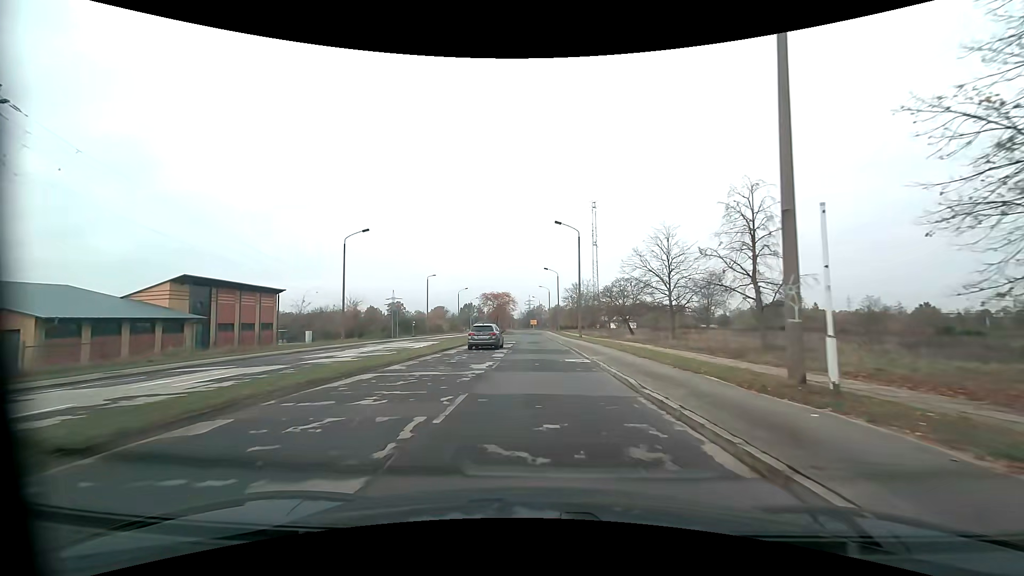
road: tertiary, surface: asphalt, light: Day
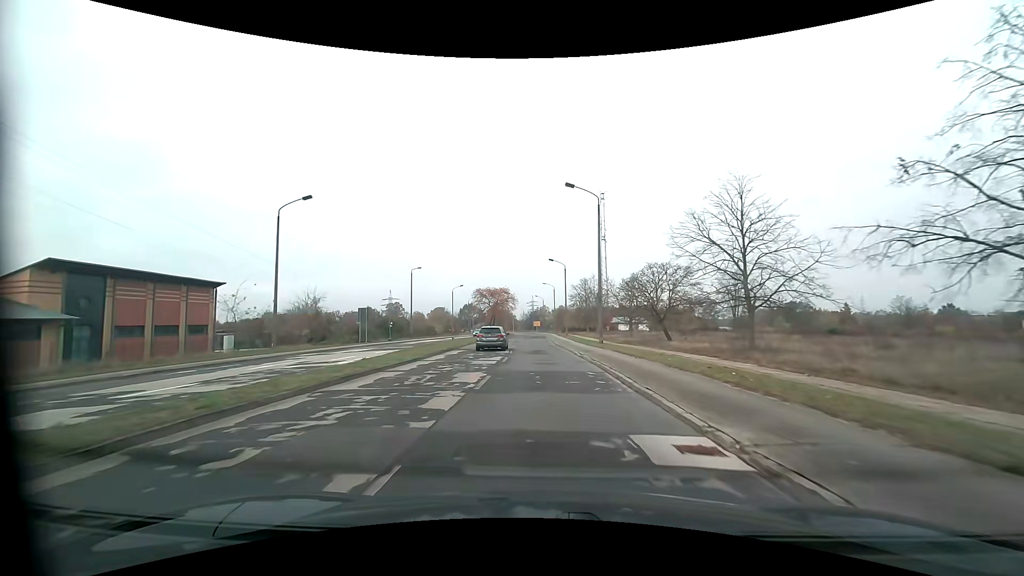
(0.0, +14.2) m; 0°
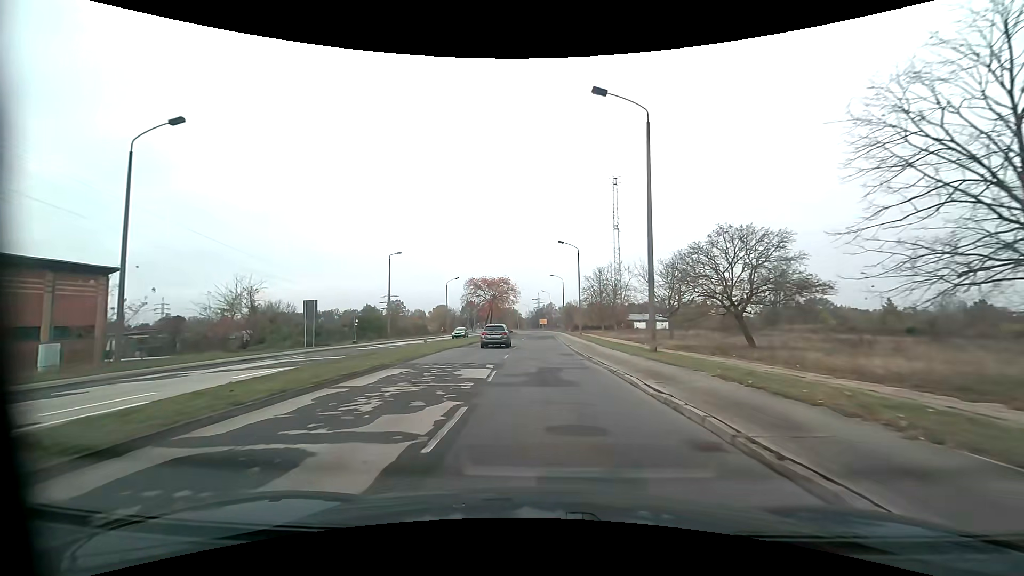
(-0.1, +14.8) m; -1°
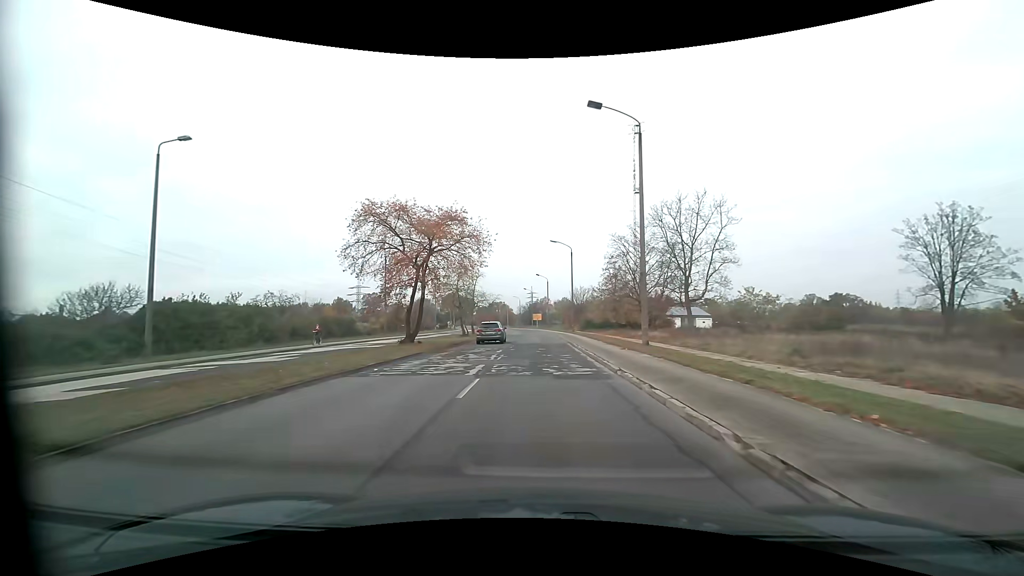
(-0.1, +38.7) m; +1°
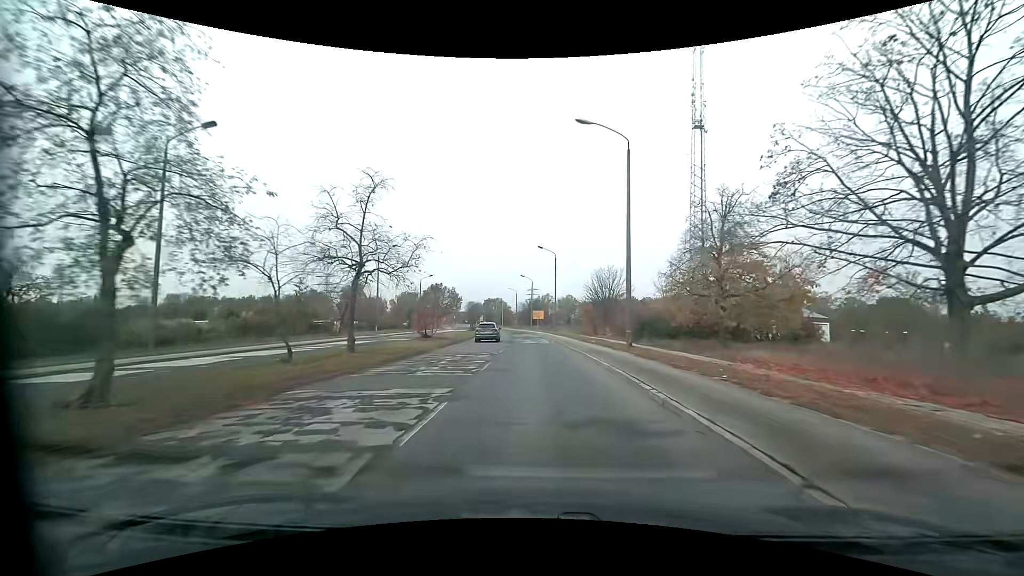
(-0.1, +38.8) m; 0°
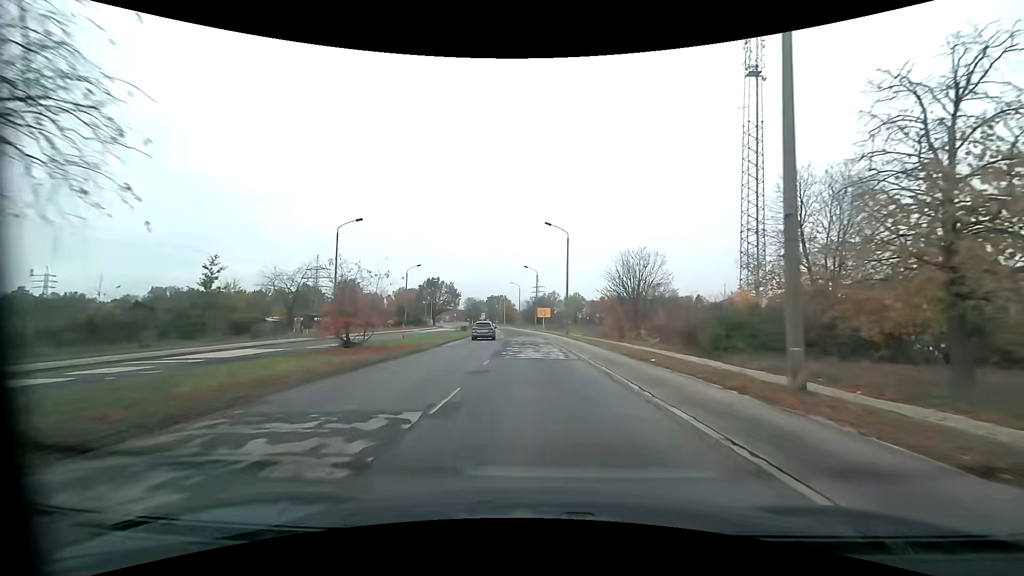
(-0.1, +15.7) m; -1°
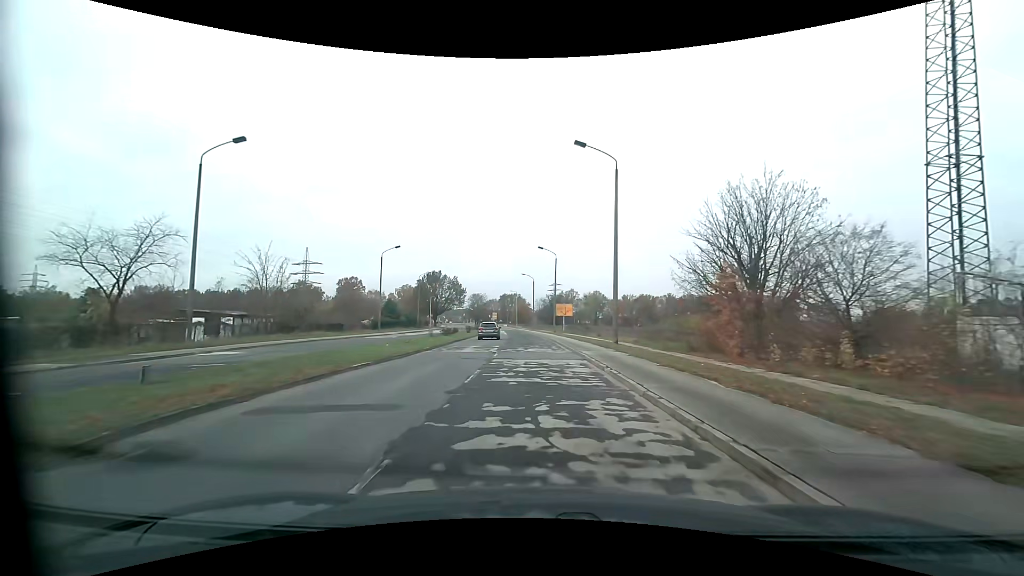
(-0.4, +23.6) m; -2°
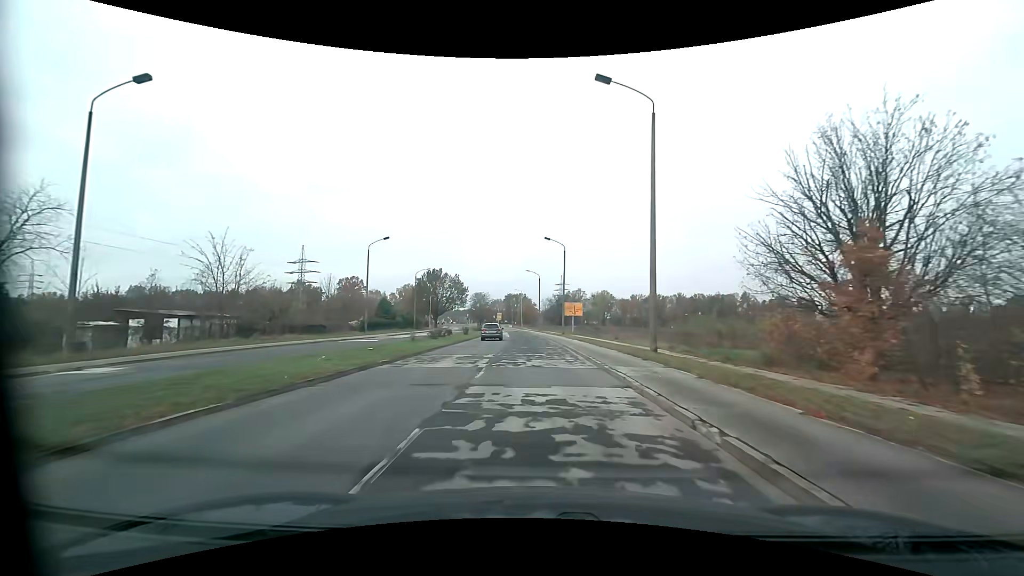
(-0.1, +7.8) m; -1°
(0, +10) (0, +20) (-1, +30) (-1, +40) (-2, +50) (-2, +60) (-3, +70) (-3, +80) (-4, +90) (-5, +100) m
